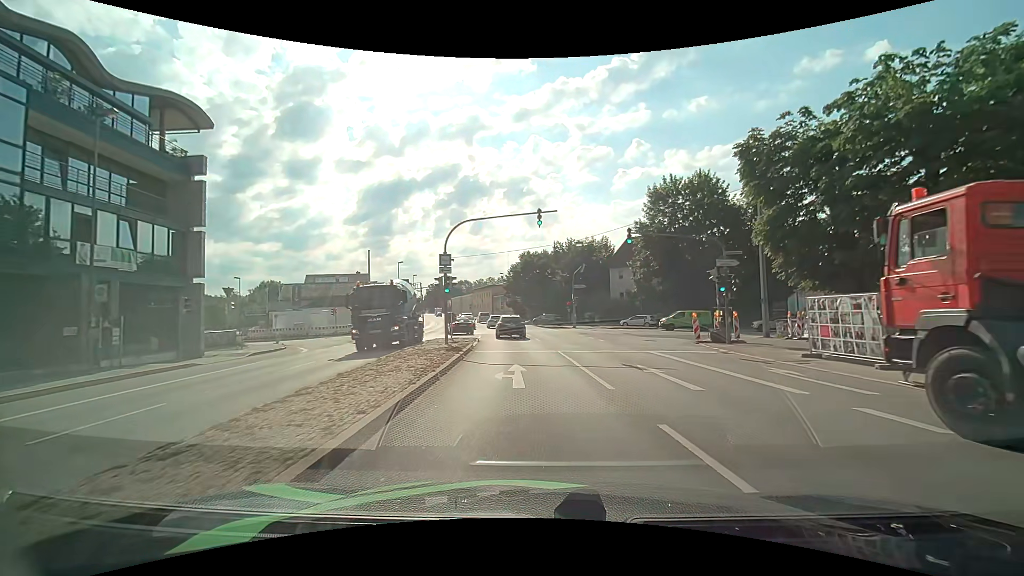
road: primary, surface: asphalt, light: Day
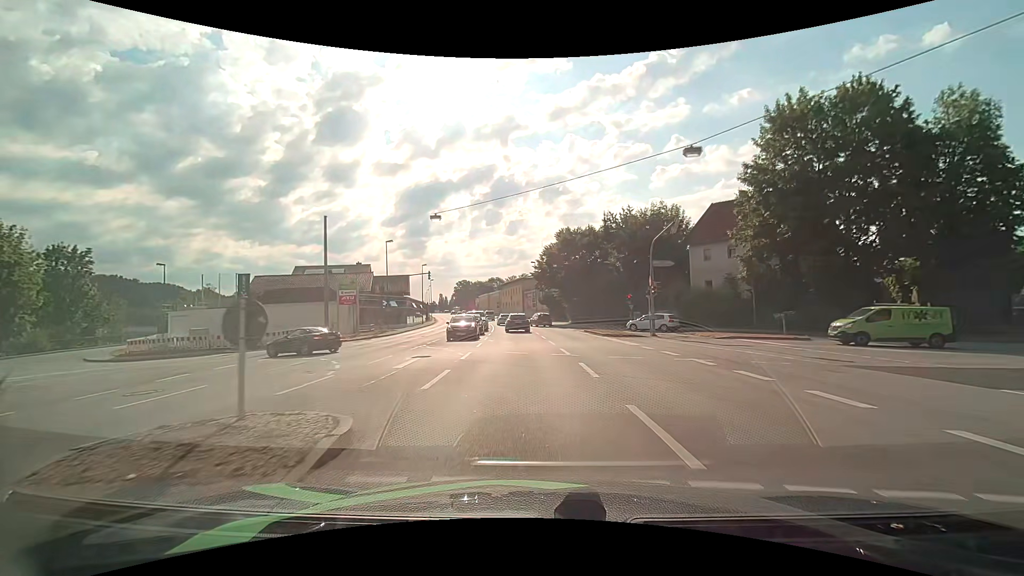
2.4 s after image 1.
(-1.3, +23.1) m; -5°
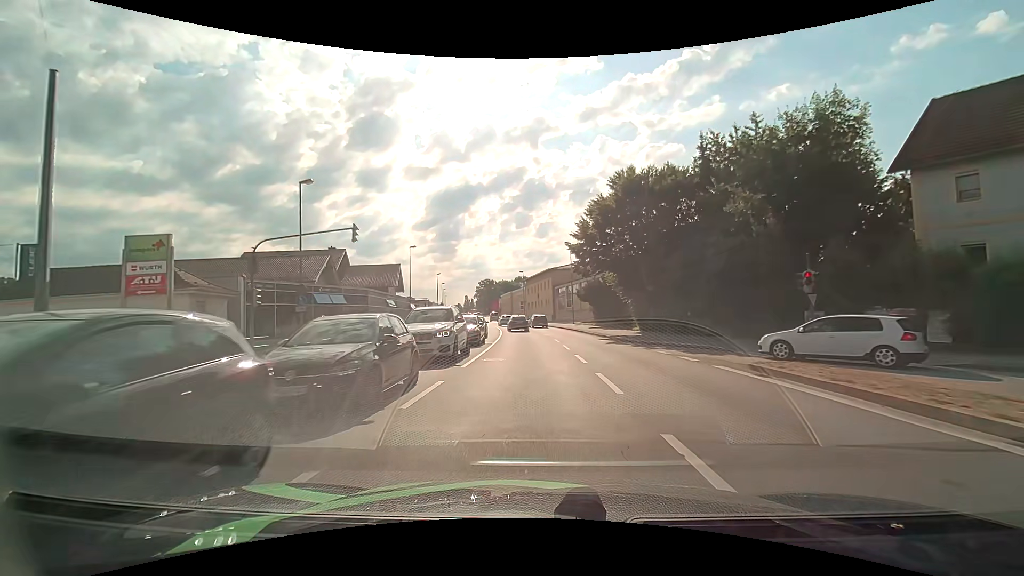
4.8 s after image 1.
(-0.8, +26.5) m; -4°
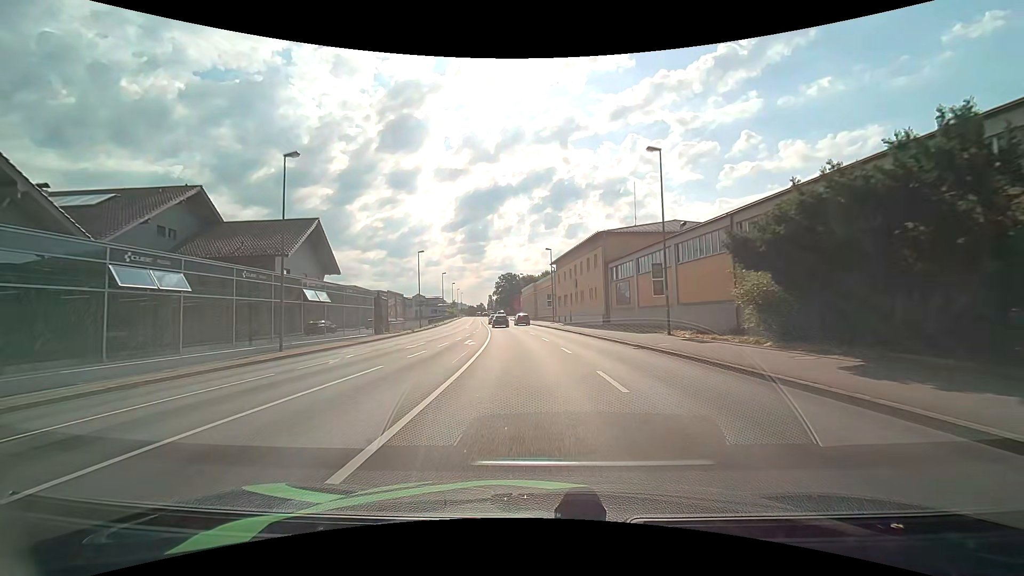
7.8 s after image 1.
(-1.0, +35.8) m; -3°
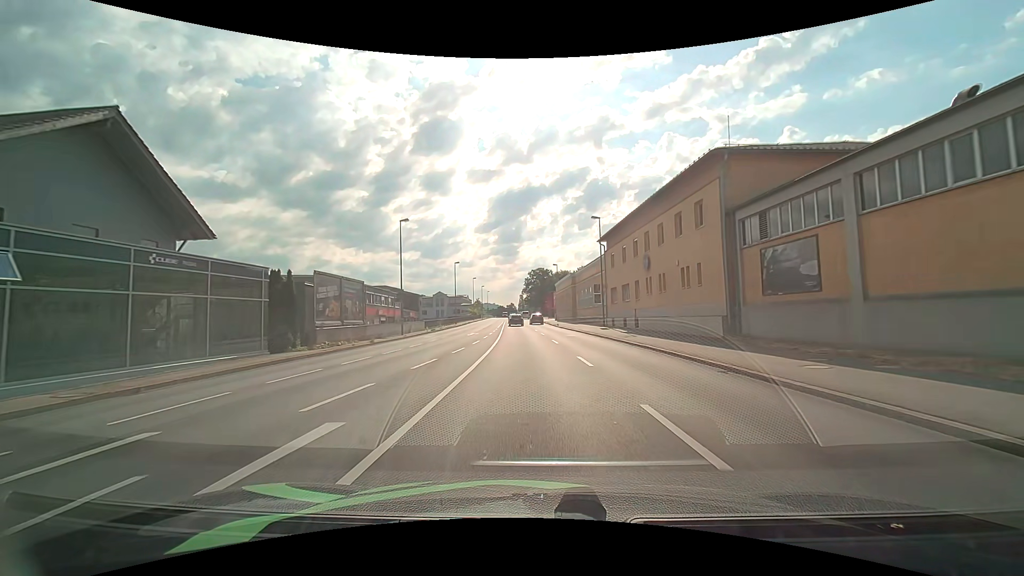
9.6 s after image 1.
(-1.0, +22.3) m; -4°
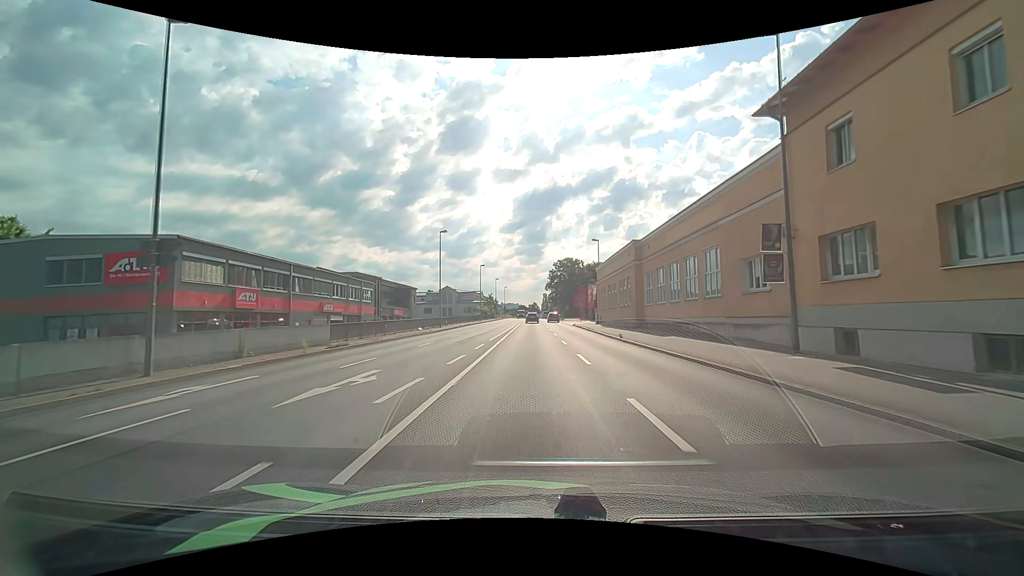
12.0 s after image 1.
(-0.9, +30.2) m; -3°
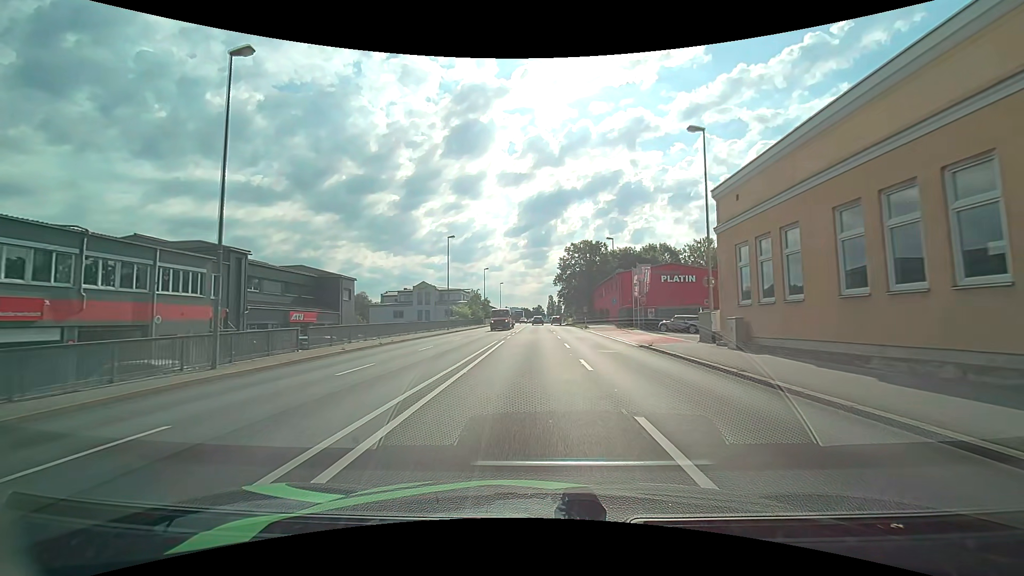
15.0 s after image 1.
(0.0, +37.4) m; 0°
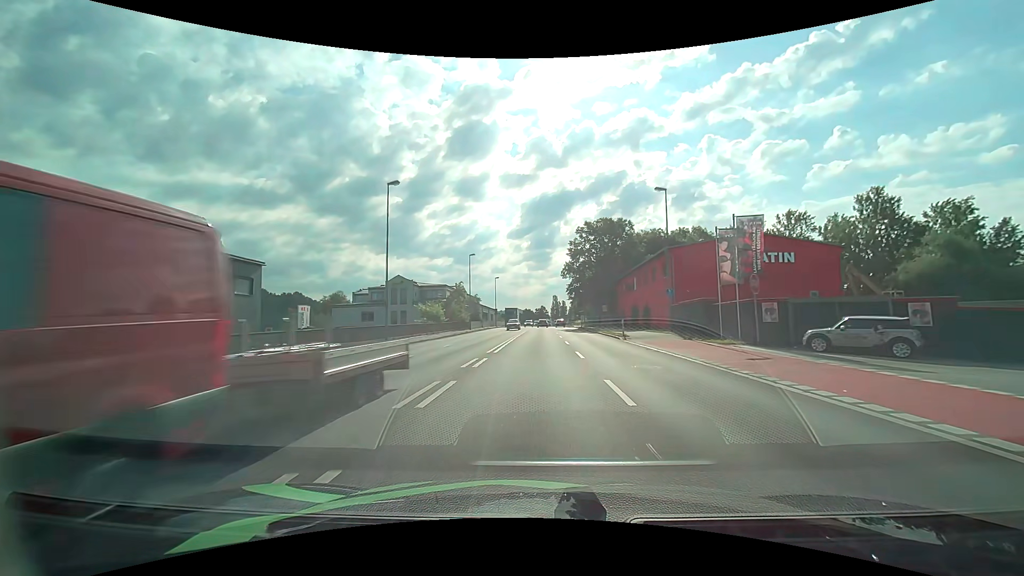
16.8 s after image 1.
(0.0, +23.0) m; 0°
(0, +10) (0, +20) (0, +30) (0, +40) (0, +50) (0, +60) (+1, +70) (+1, +80) (+1, +90) (+1, +100) m
